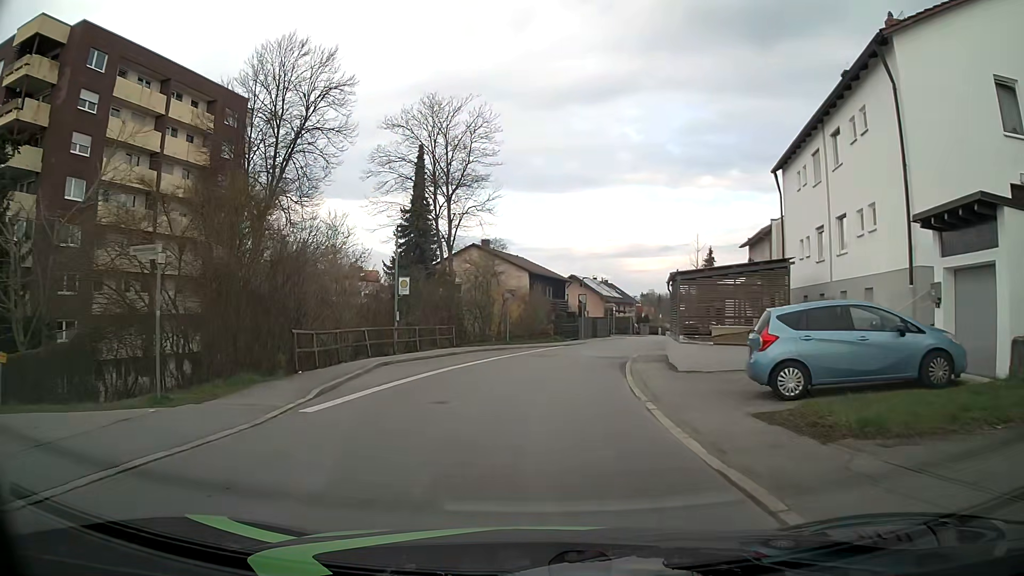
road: residential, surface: asphalt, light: Day
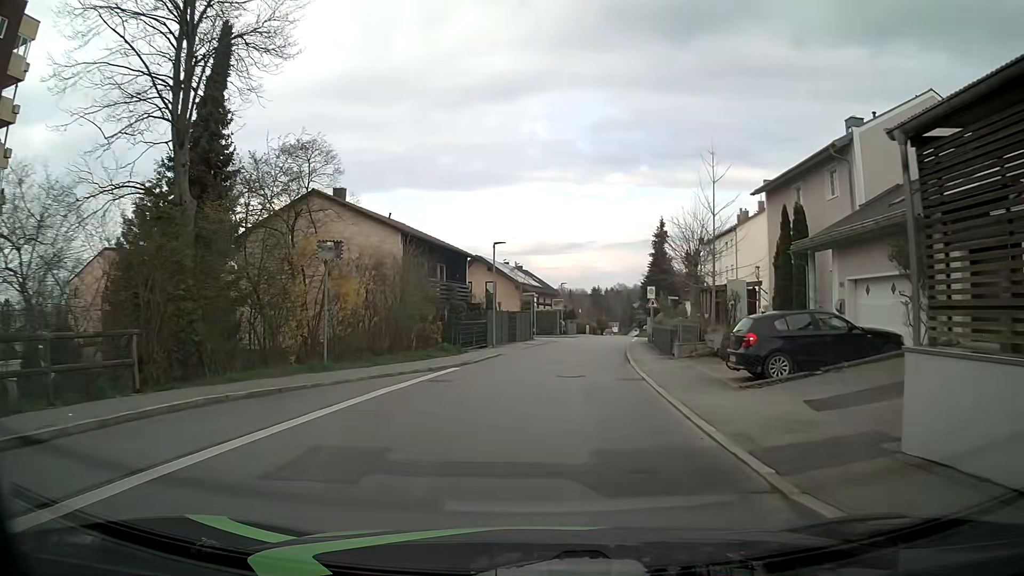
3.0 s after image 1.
(+1.3, +22.5) m; +8°
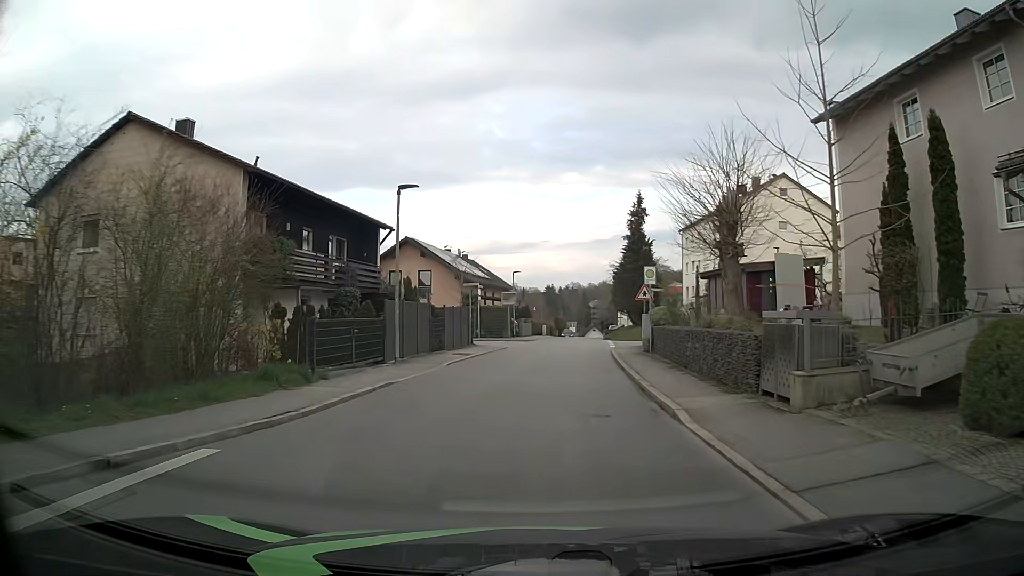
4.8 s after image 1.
(+0.5, +13.5) m; +3°
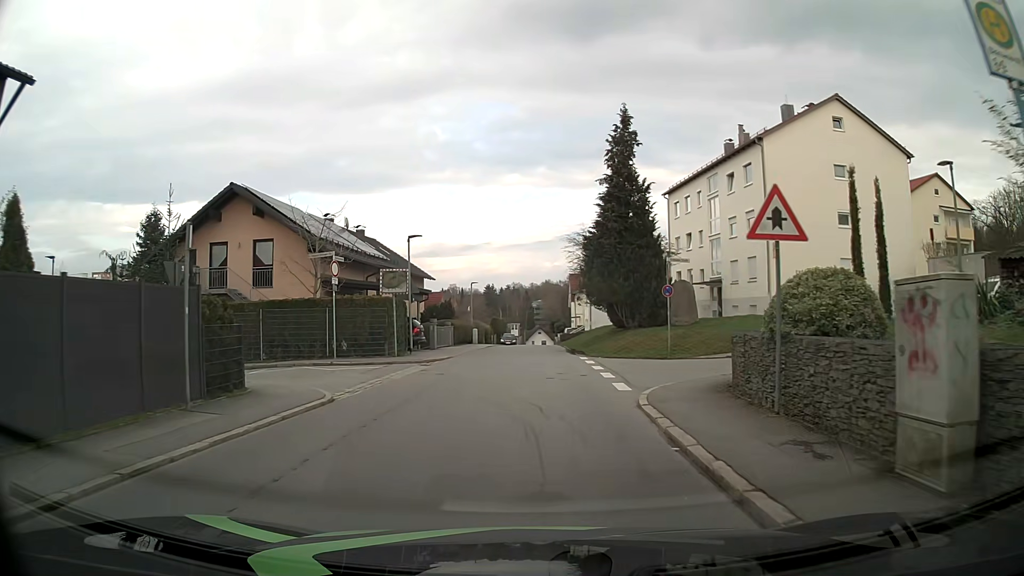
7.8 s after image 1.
(+1.3, +22.5) m; +5°
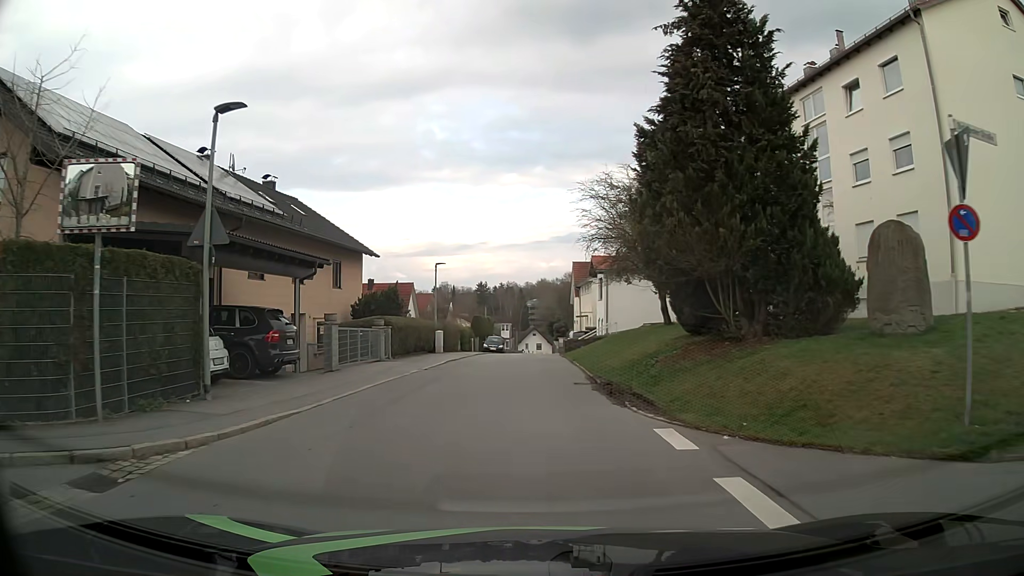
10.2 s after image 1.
(+0.4, +17.9) m; +1°
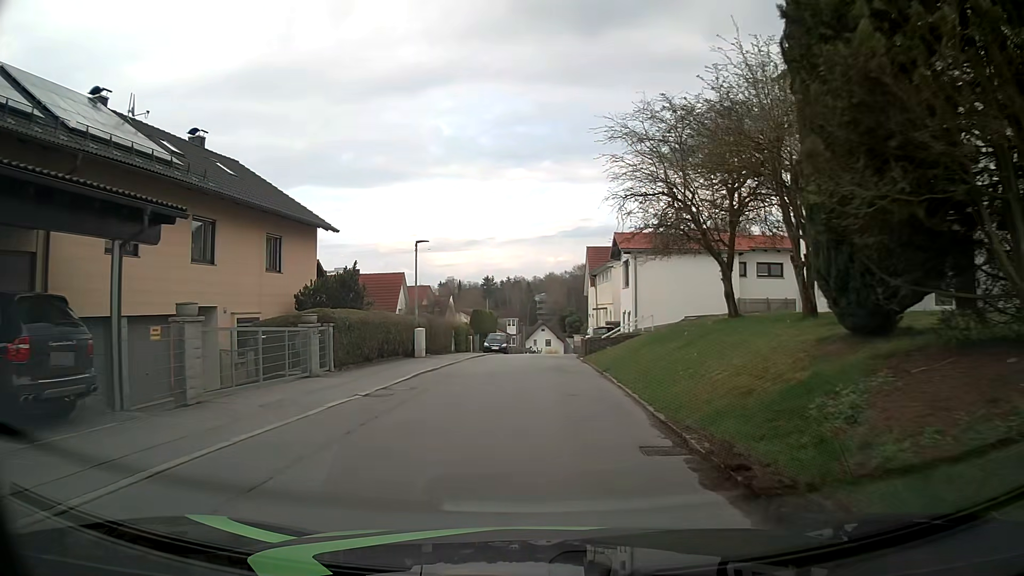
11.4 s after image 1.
(-0.1, +8.9) m; -1°
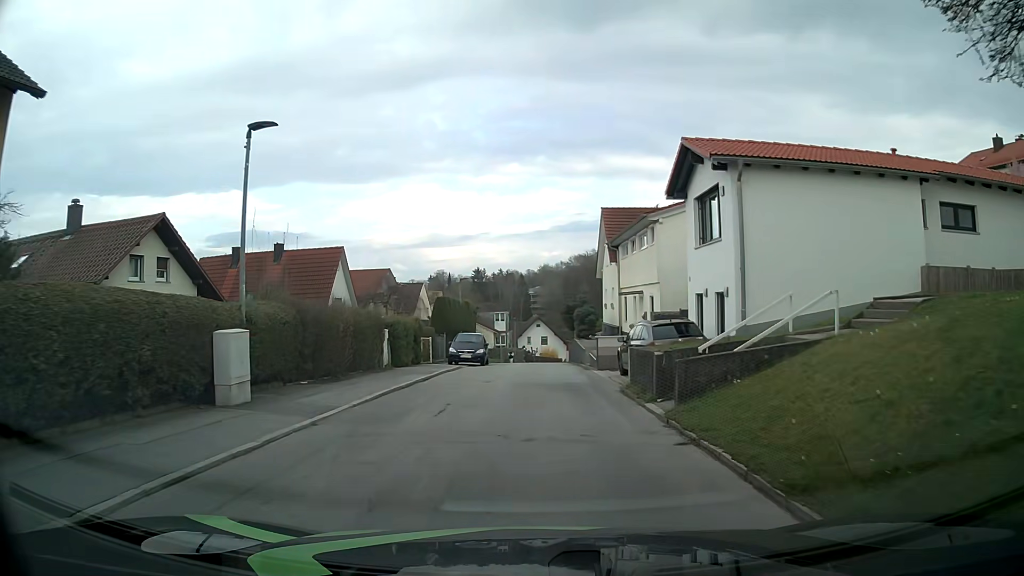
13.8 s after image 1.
(0.0, +18.1) m; +1°
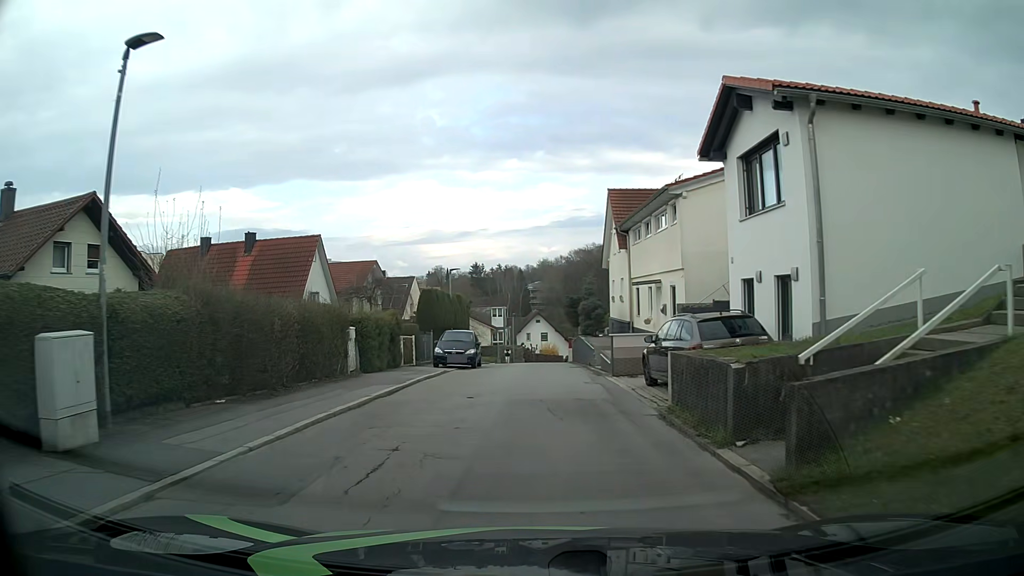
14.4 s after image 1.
(0.0, +4.6) m; 0°
